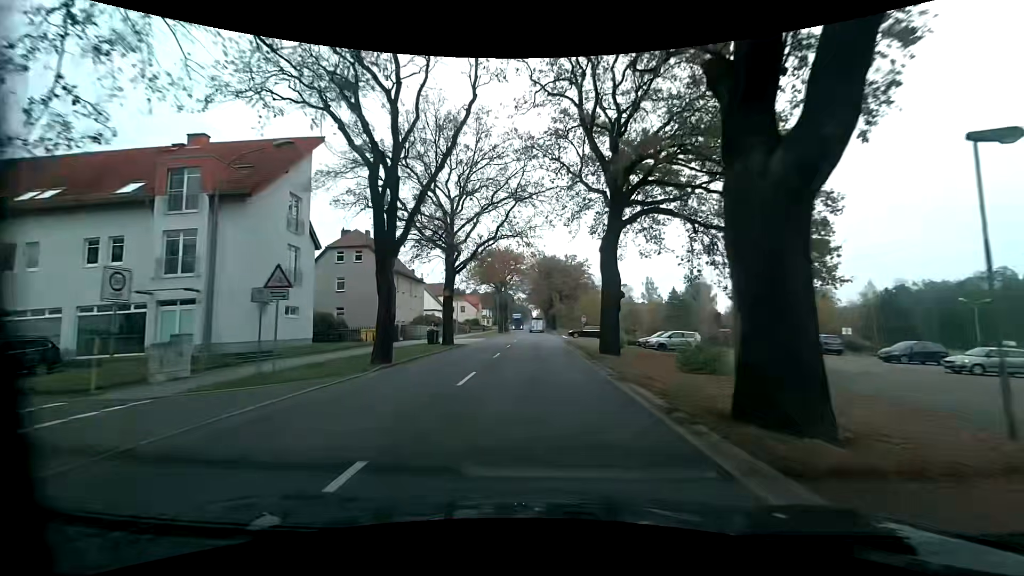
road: primary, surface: asphalt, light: Day
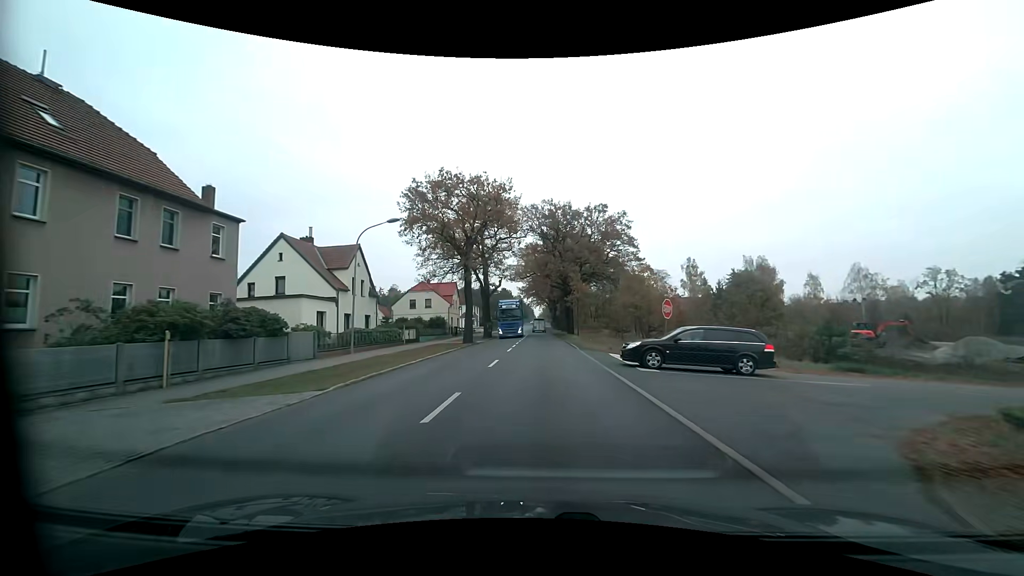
(-0.4, +39.9) m; -1°
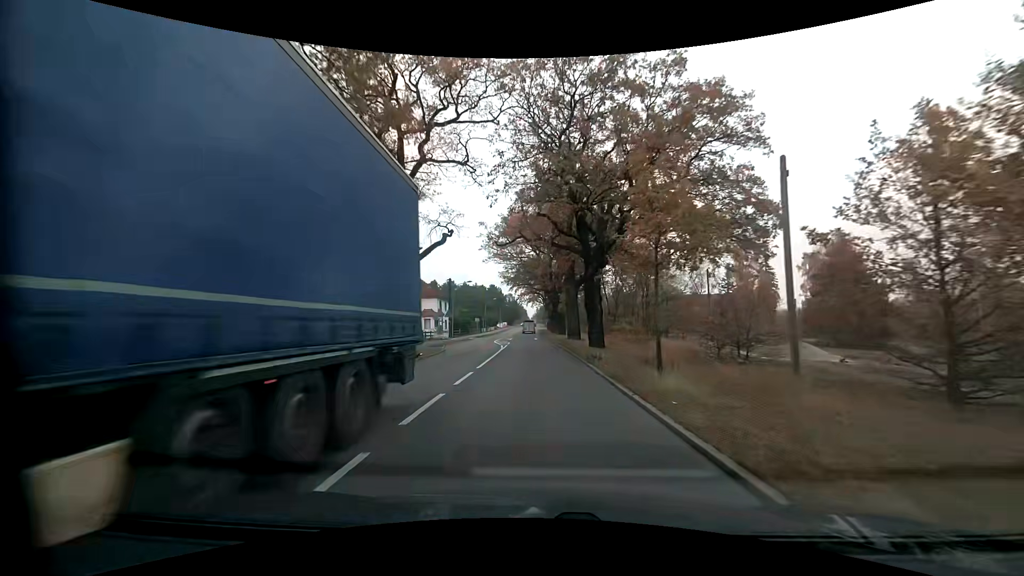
(+0.4, +31.6) m; +1°
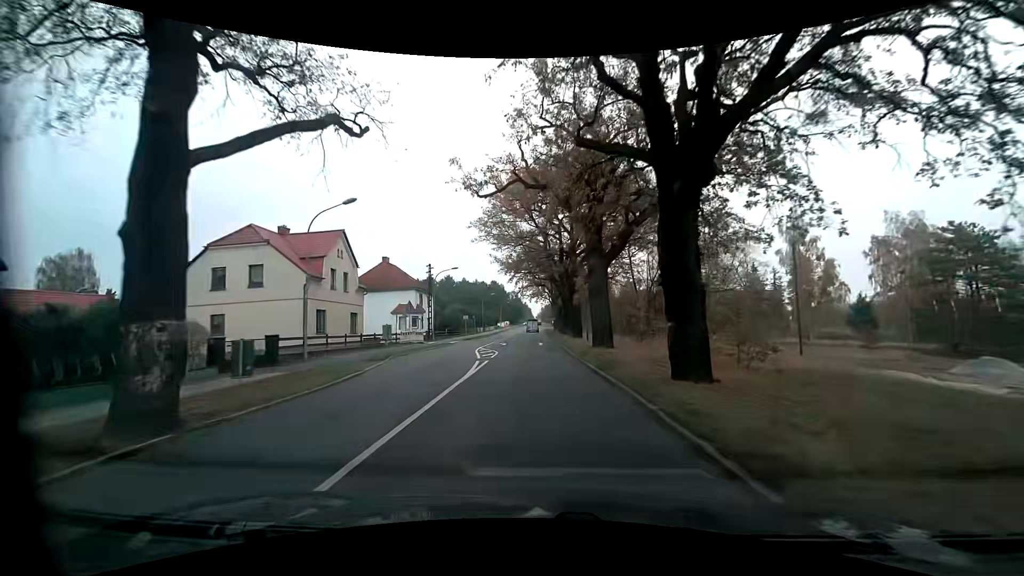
(0.0, +15.8) m; -1°
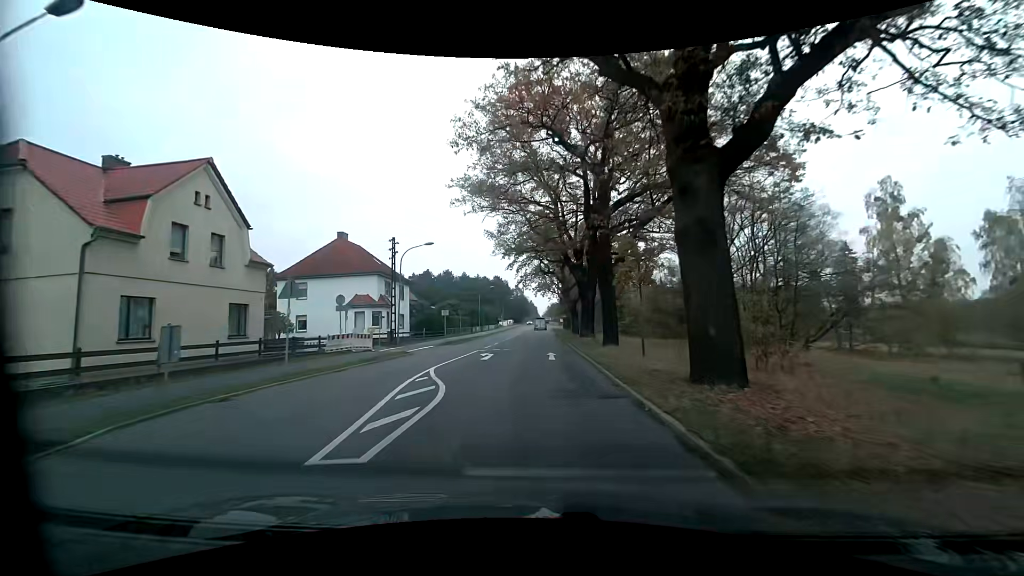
(0.0, +15.9) m; 0°
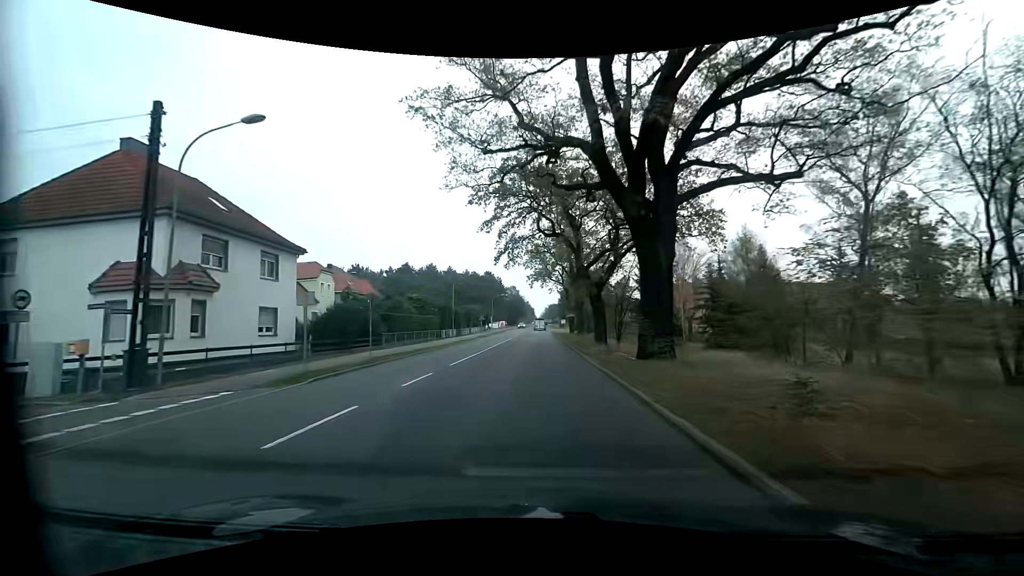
(+0.1, +24.4) m; +1°
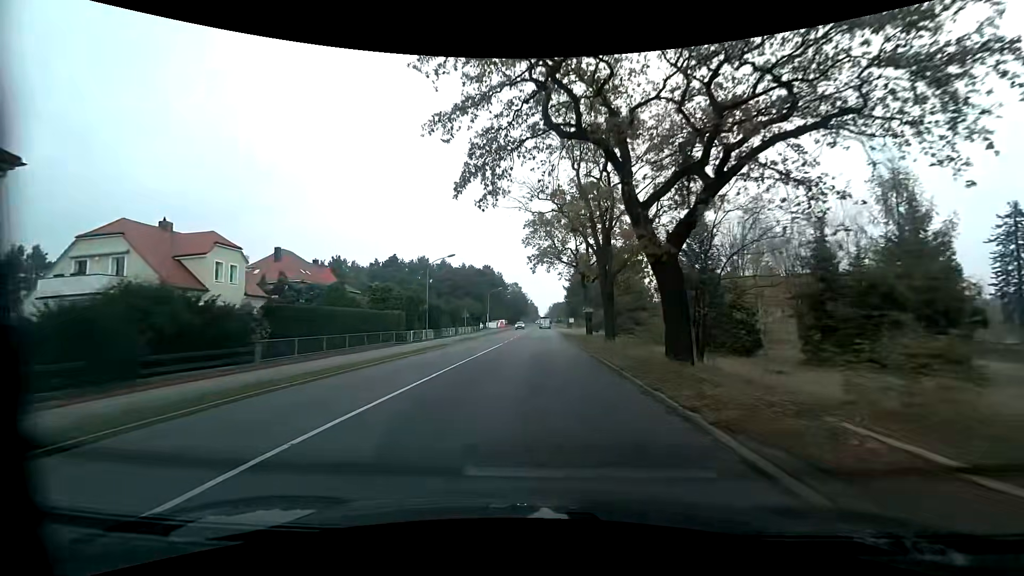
(-0.2, +16.7) m; -1°
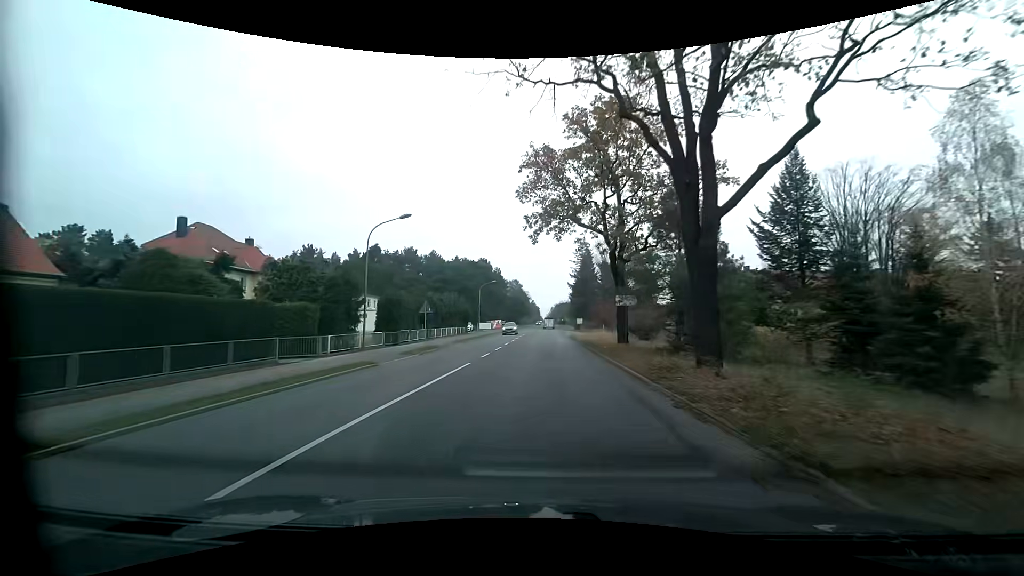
(0.0, +17.0) m; 0°
